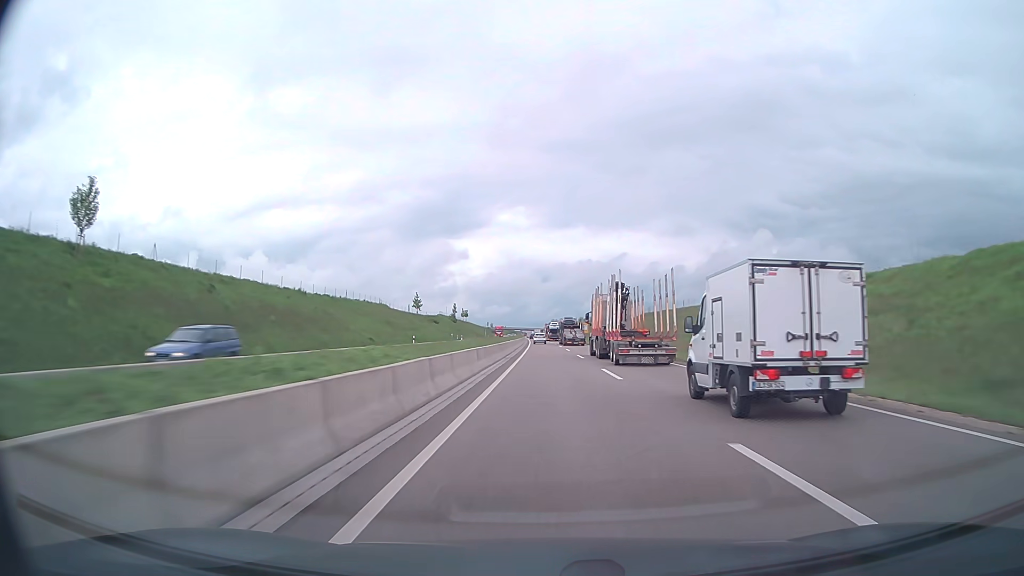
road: trunk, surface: asphalt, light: Day
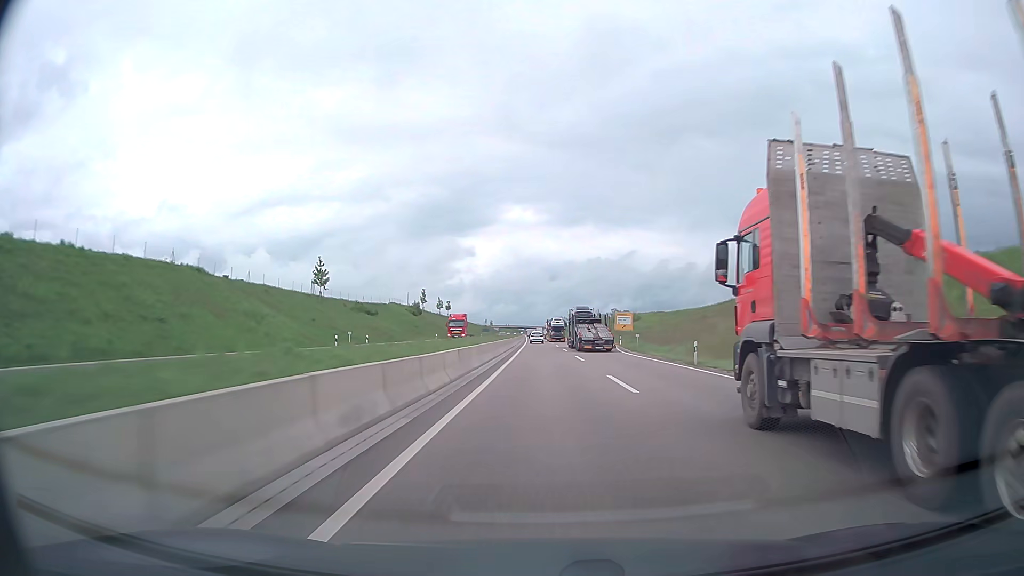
(-0.3, +77.2) m; -1°
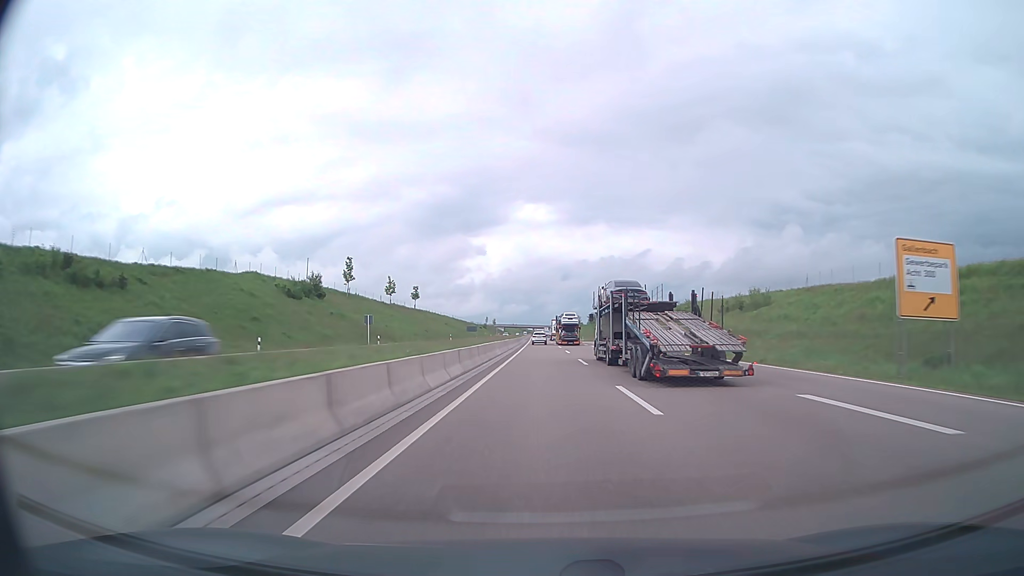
(-0.5, +76.1) m; -1°
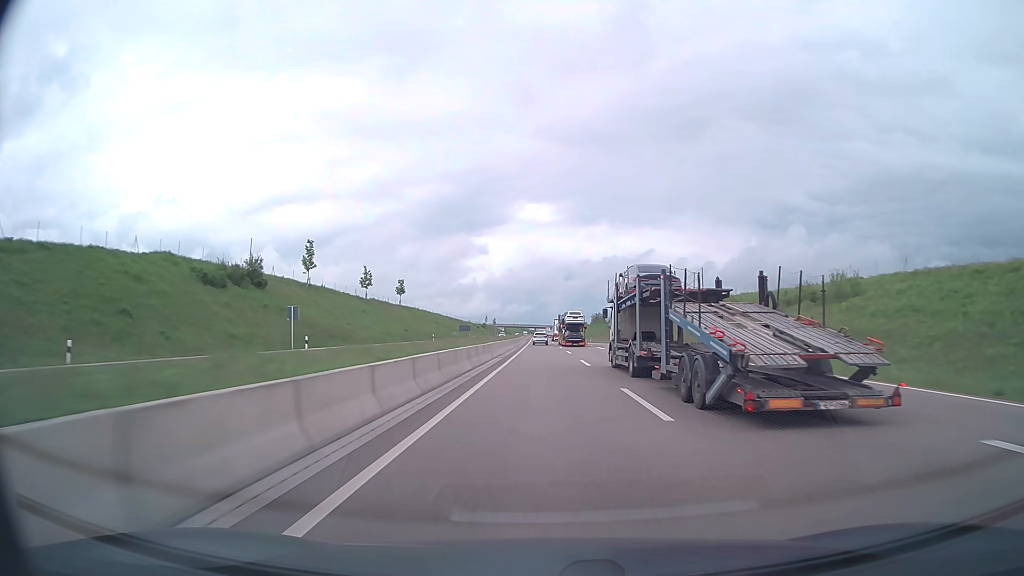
(0.0, +18.8) m; 0°
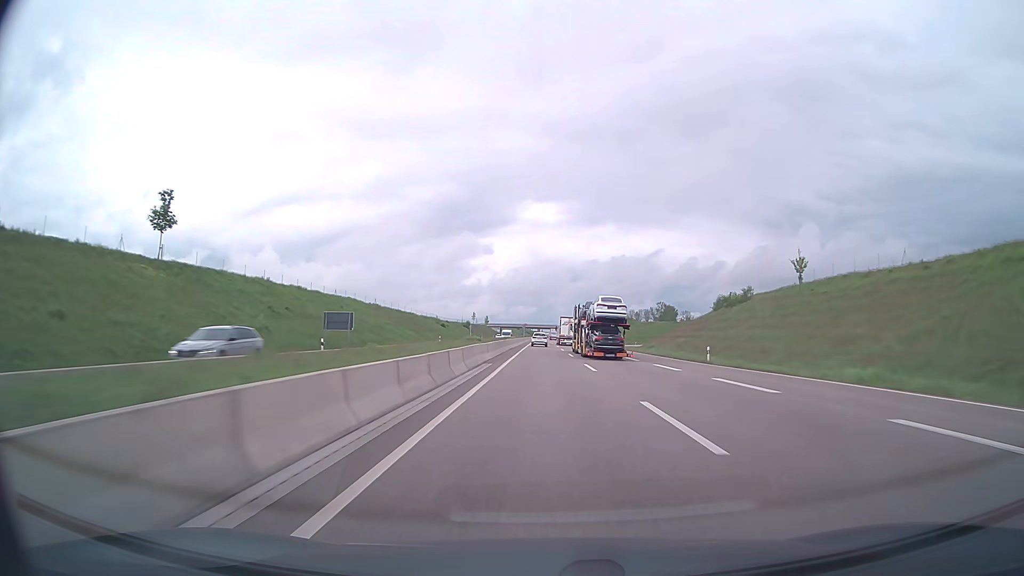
(-0.5, +93.1) m; 0°
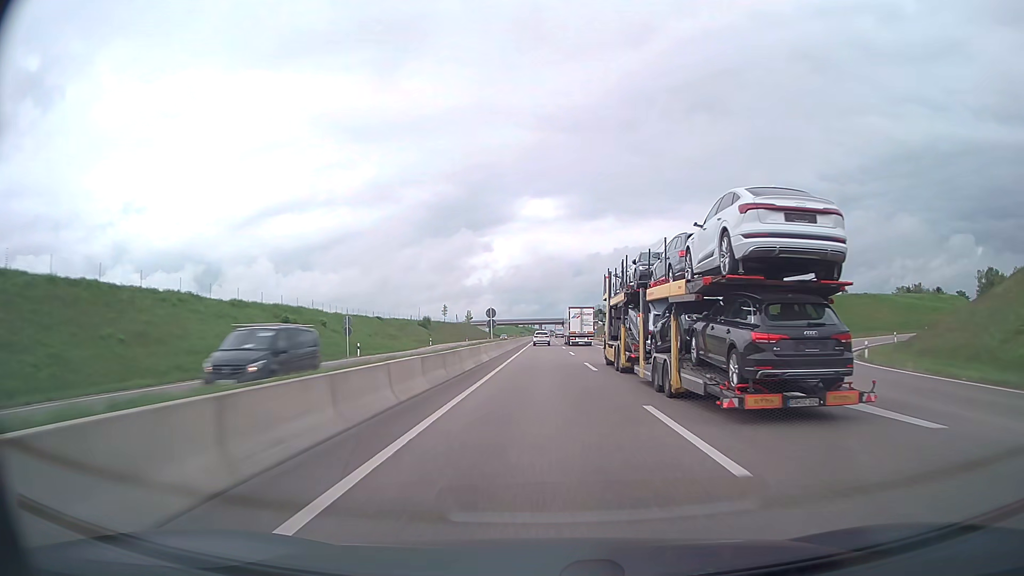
(-0.1, +91.5) m; 0°
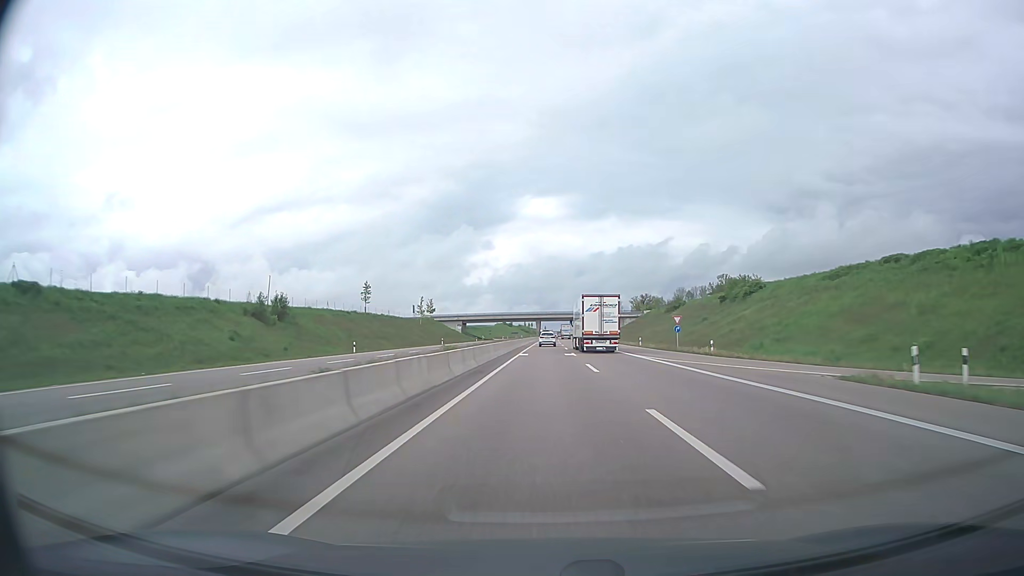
(0.0, +90.9) m; 0°
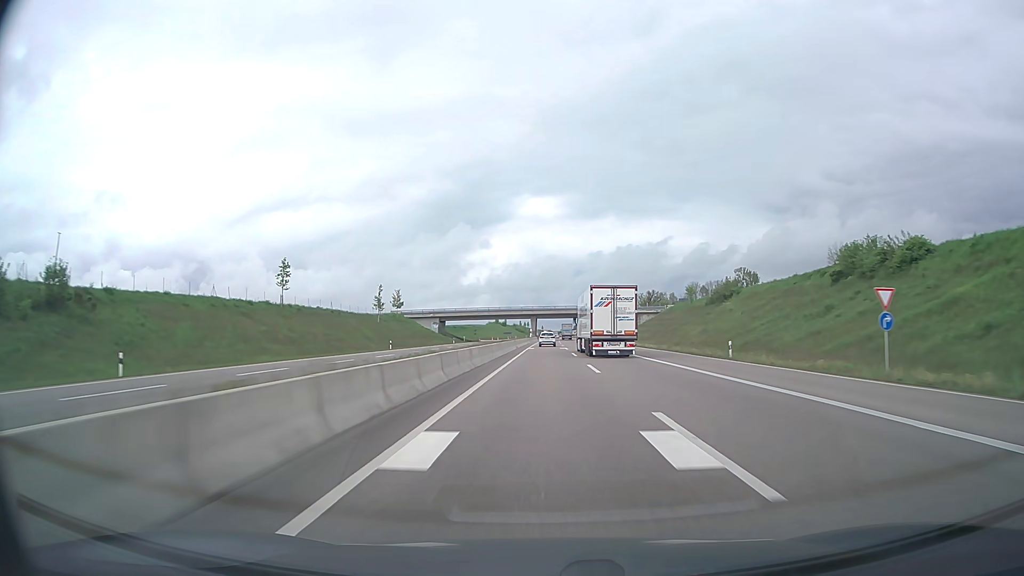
(0.0, +36.6) m; 0°
(0, +10) (0, +20) (0, +30) (0, +40) (0, +50) (0, +60) (0, +70) (0, +80) (0, +90) (0, +100) m
